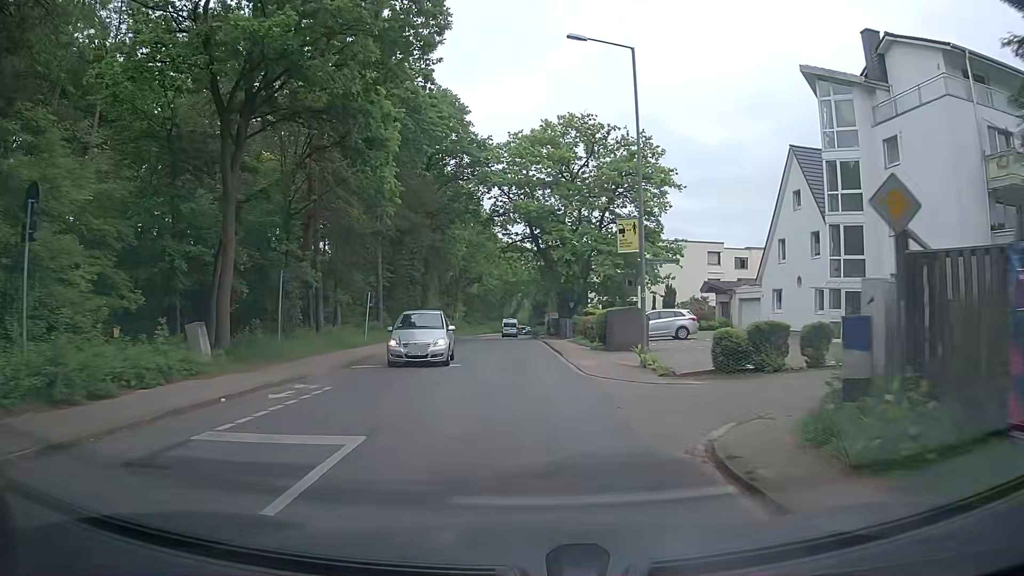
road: tertiary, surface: asphalt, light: Day
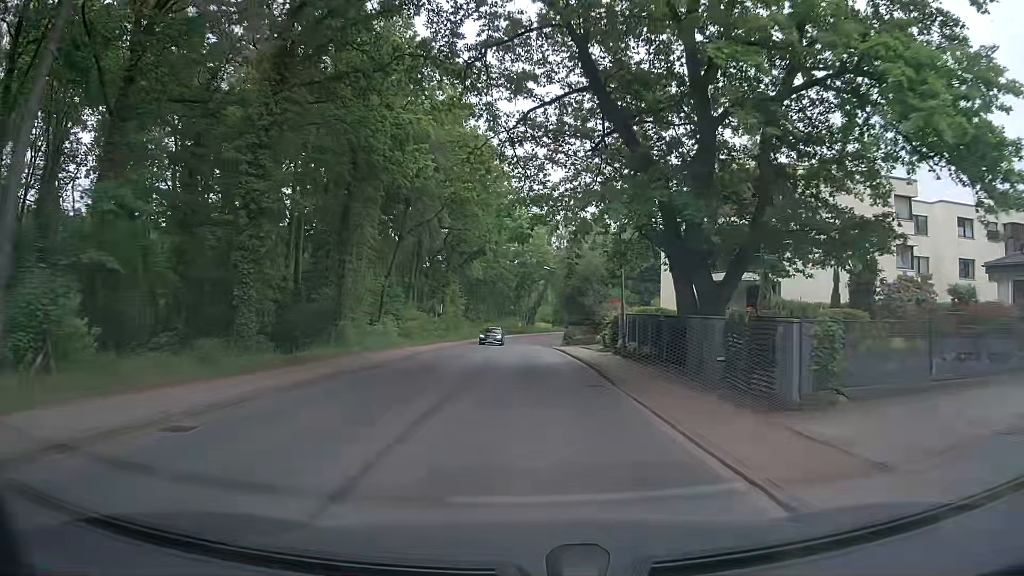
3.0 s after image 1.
(-0.9, +35.1) m; -1°
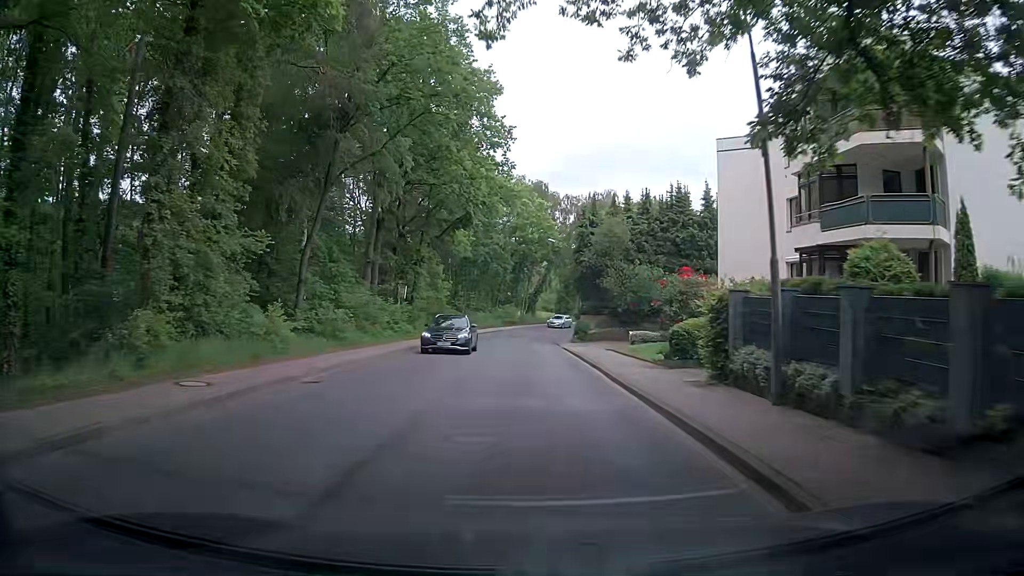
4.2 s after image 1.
(0.0, +15.5) m; -1°
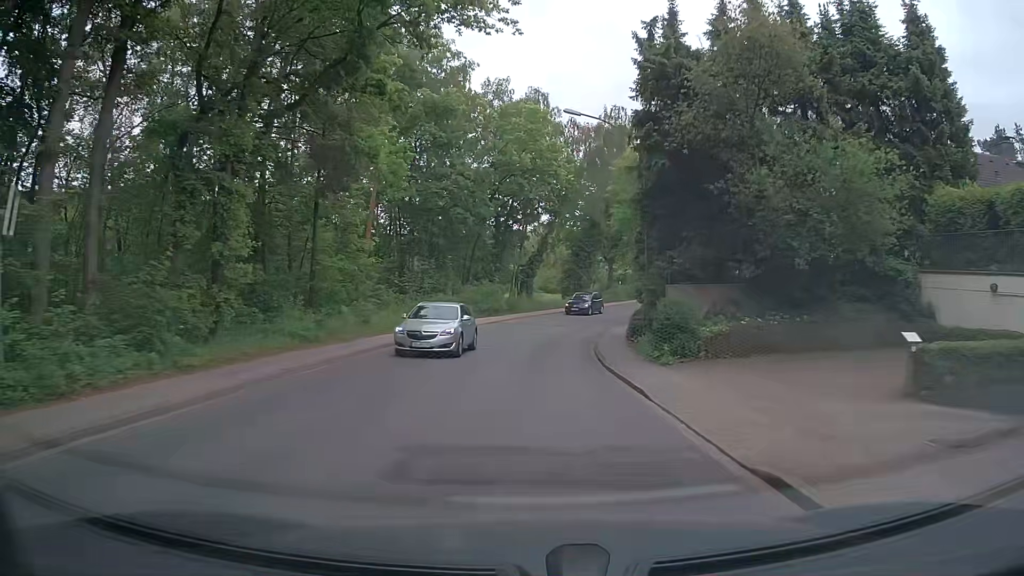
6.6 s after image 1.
(+0.2, +30.9) m; +1°
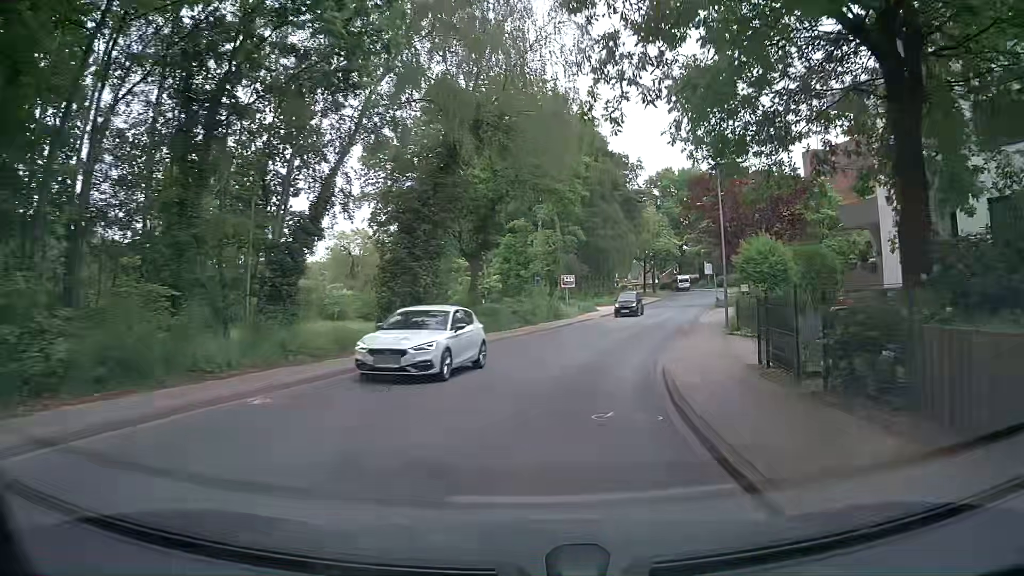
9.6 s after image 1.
(+2.3, +35.5) m; +13°
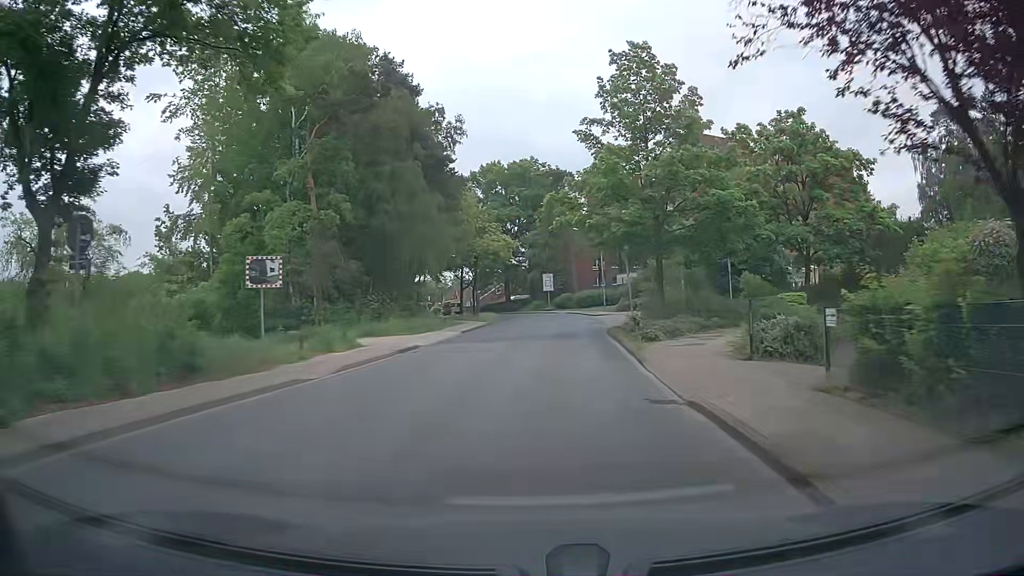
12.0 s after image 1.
(+4.0, +27.7) m; +15°
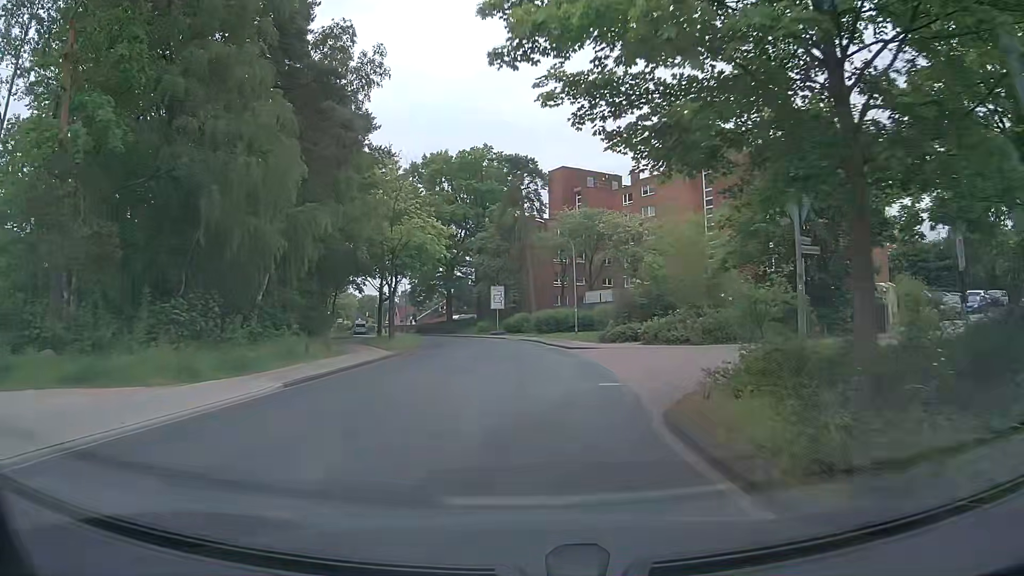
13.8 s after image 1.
(+0.8, +19.1) m; +3°
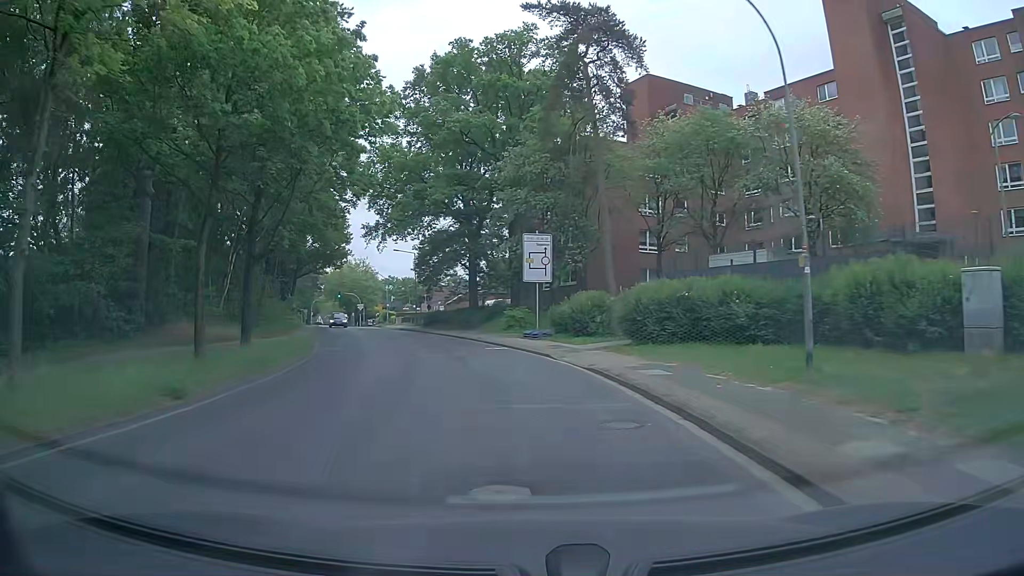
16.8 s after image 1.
(+0.1, +33.2) m; -4°
(0, +10) (-2, +20) (-4, +30) (-7, +39) (-10, +49) (-13, +58) (-16, +68) (-19, +77) (-22, +87) (-25, +96) m
